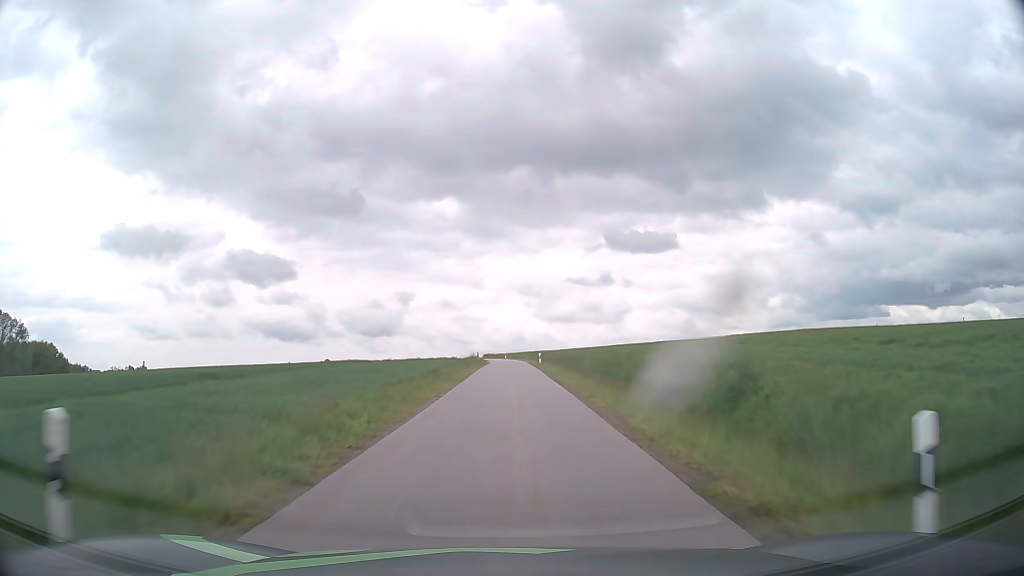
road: unclassified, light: Day
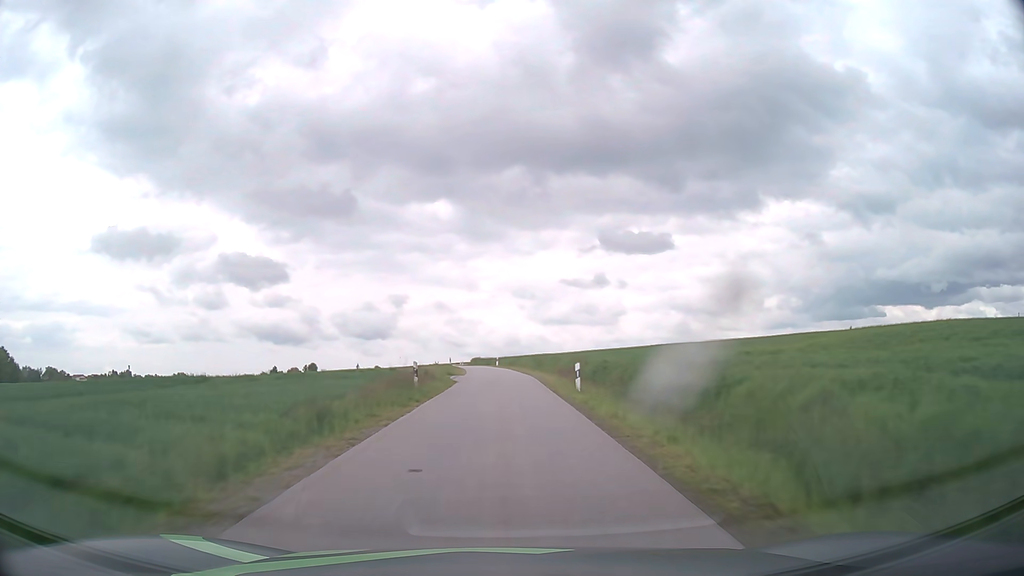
(+0.3, +33.2) m; 0°
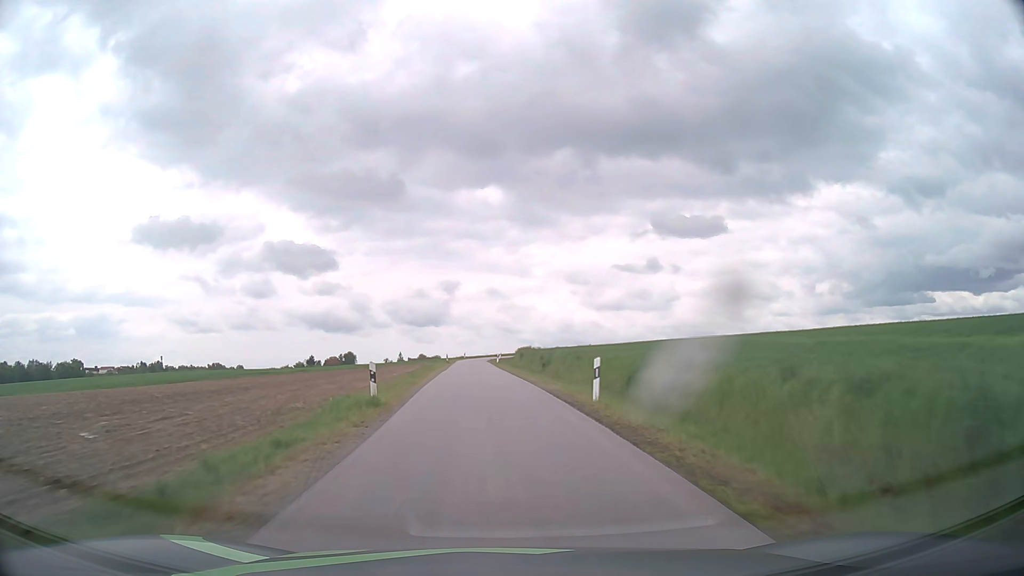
(-1.6, +55.6) m; -4°
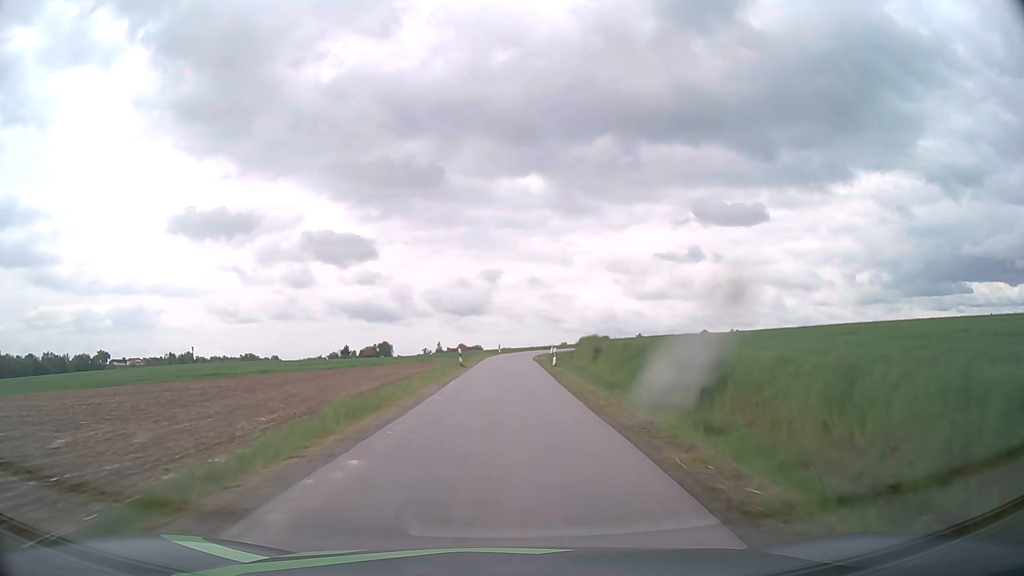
(-1.1, +29.8) m; -4°
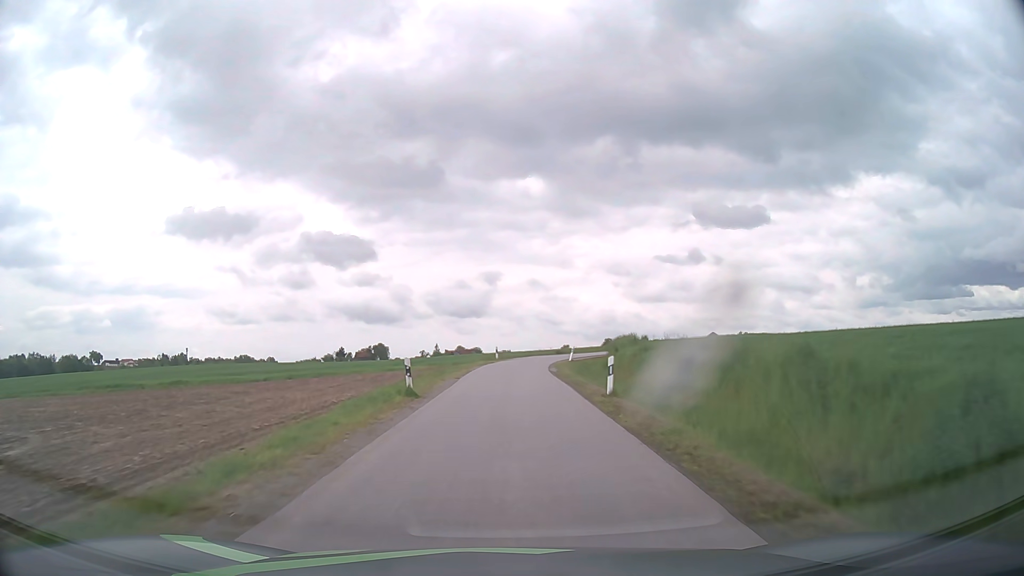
(-0.1, +18.6) m; 0°
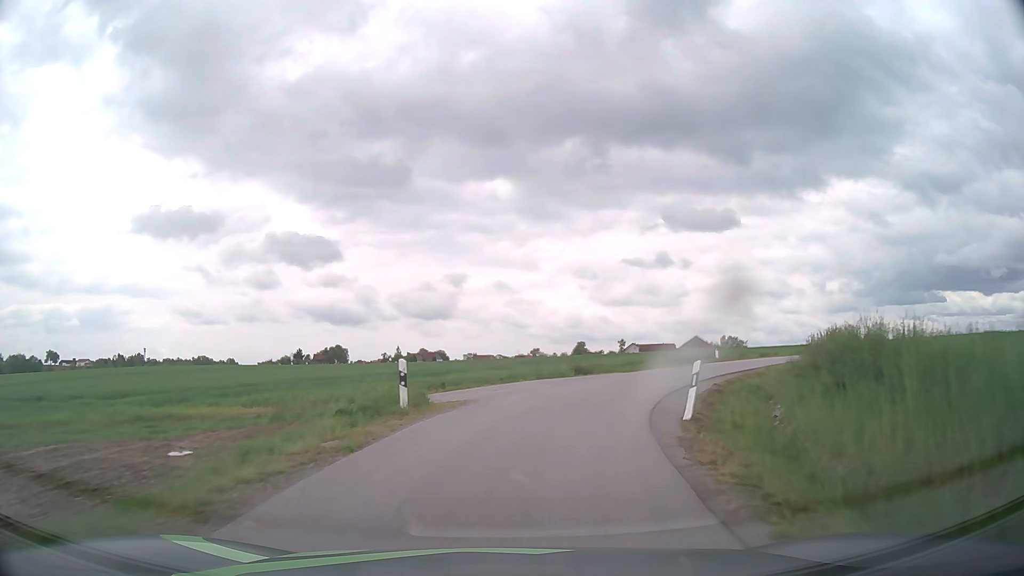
(+0.5, +32.3) m; +3°
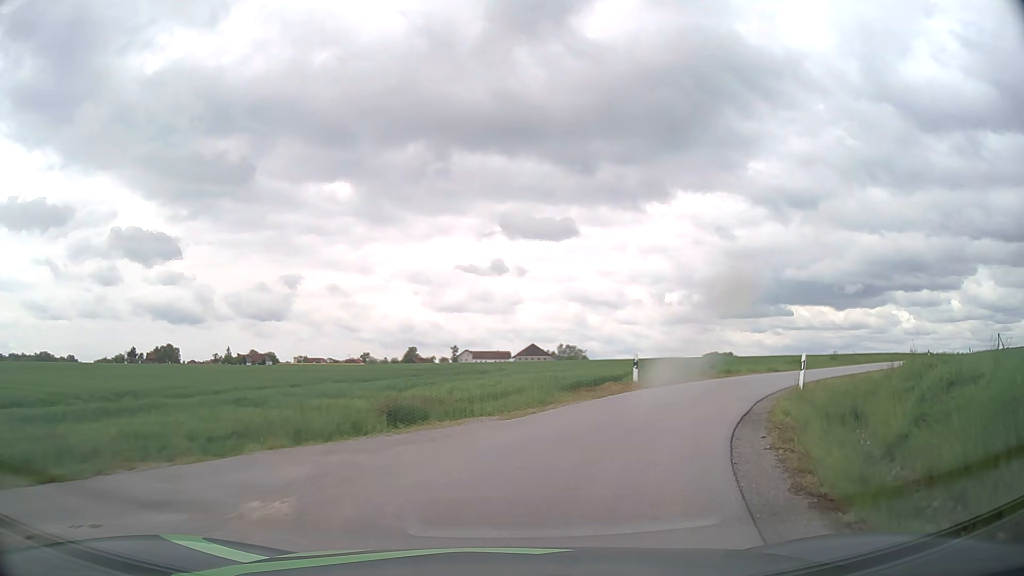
(+1.2, +12.9) m; +14°
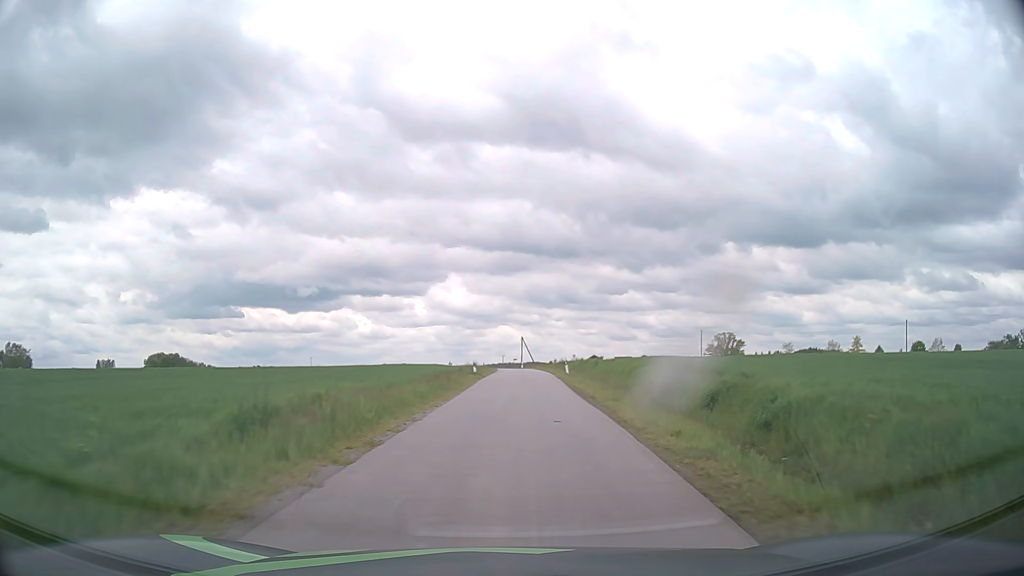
(+14.7, +28.8) m; +48°
(0, +10) (+1, +20) (+1, +30) (+1, +40) (+1, +50) (+2, +60) (+1, +70) (+1, +80) (0, +90) (-1, +100) m
